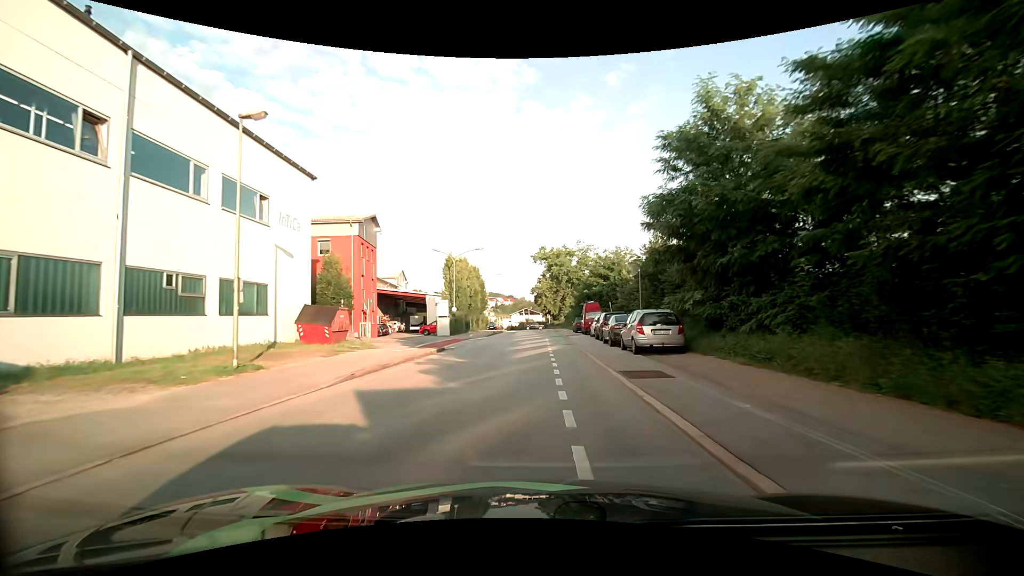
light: Day
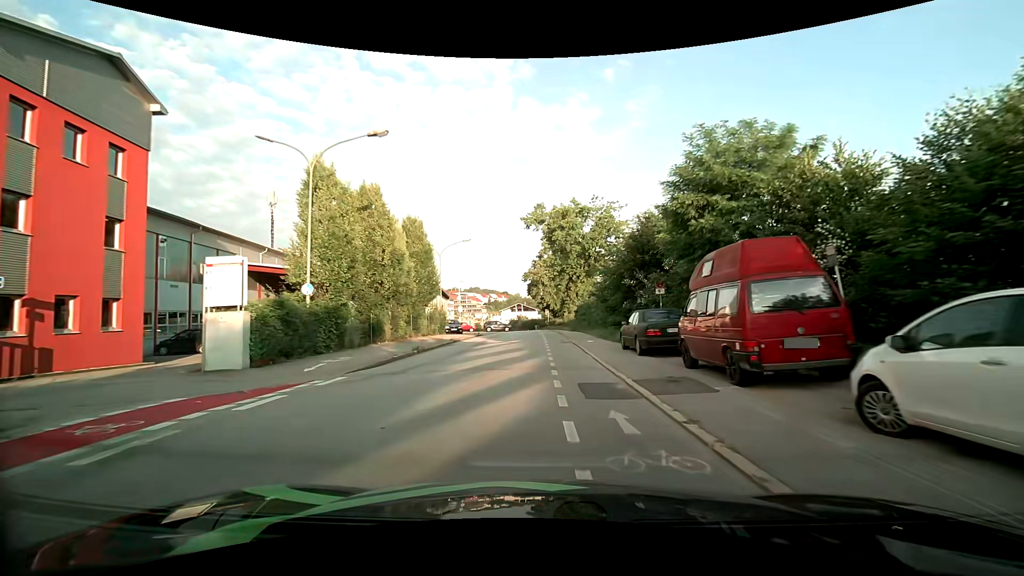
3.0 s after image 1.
(0.0, +31.4) m; 0°
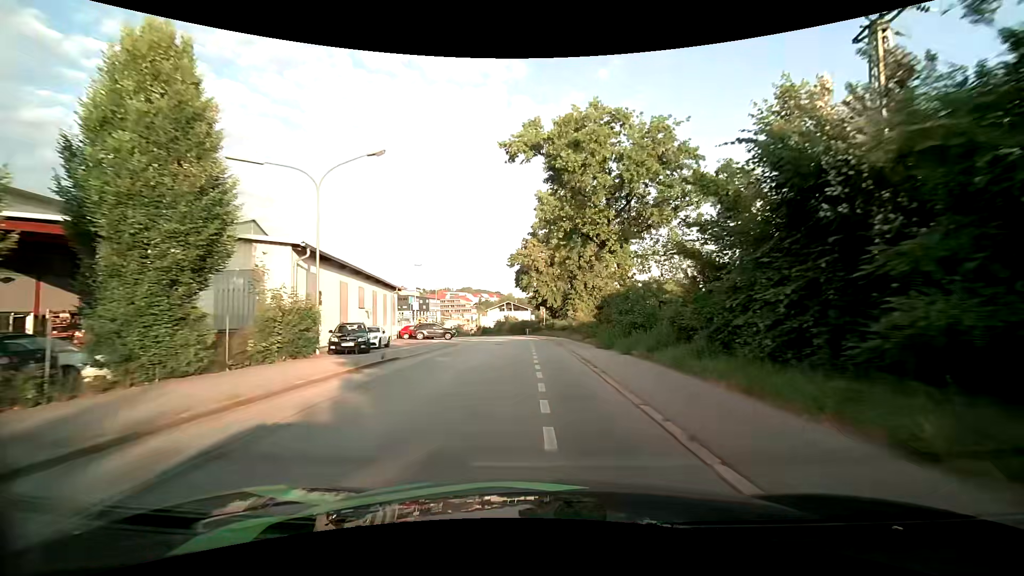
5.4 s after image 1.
(+0.4, +24.9) m; +1°
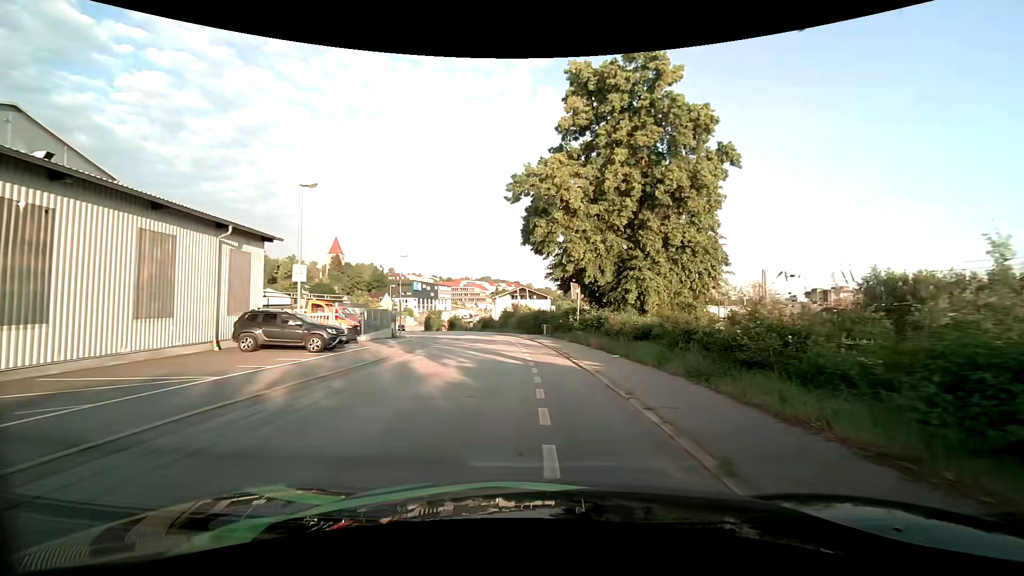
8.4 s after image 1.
(-0.4, +29.4) m; -3°
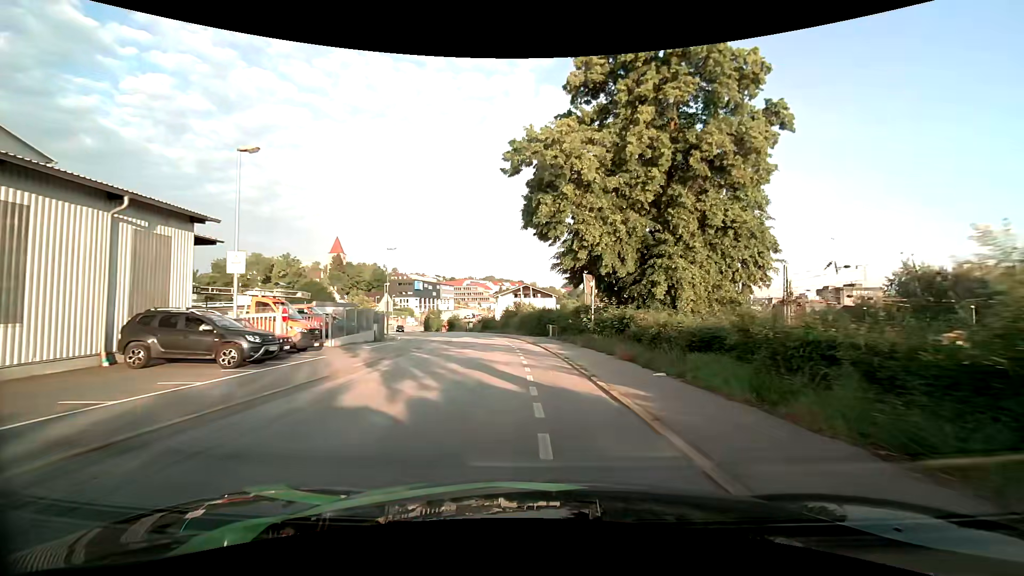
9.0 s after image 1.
(0.0, +5.5) m; +1°
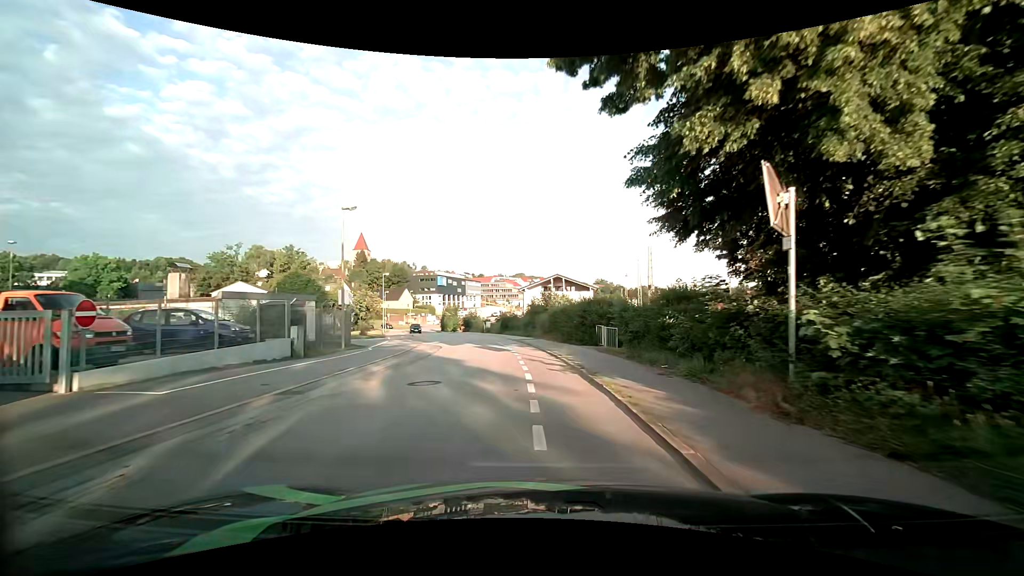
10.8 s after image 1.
(-0.5, +16.1) m; -4°
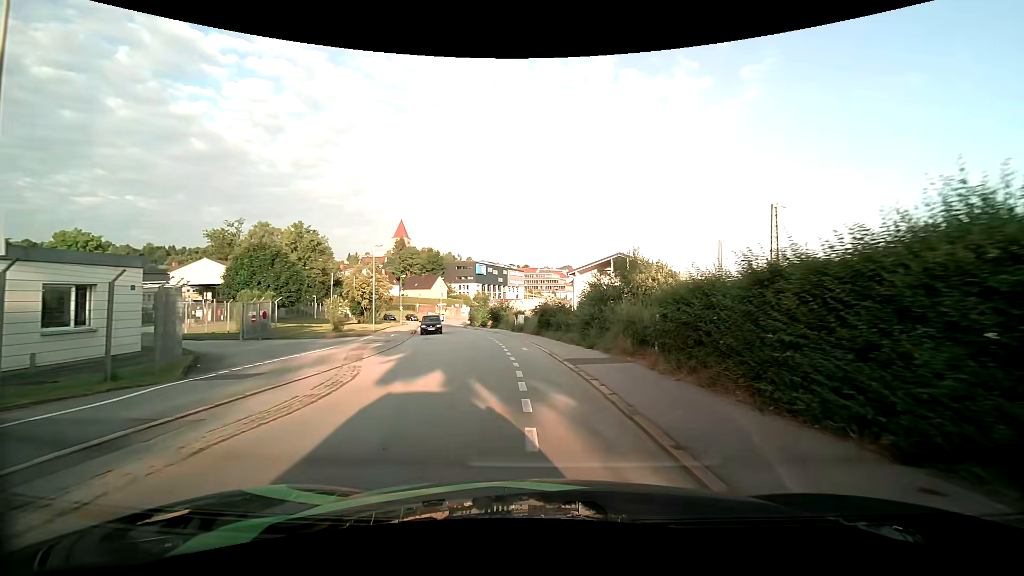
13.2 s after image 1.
(-0.6, +20.5) m; -5°
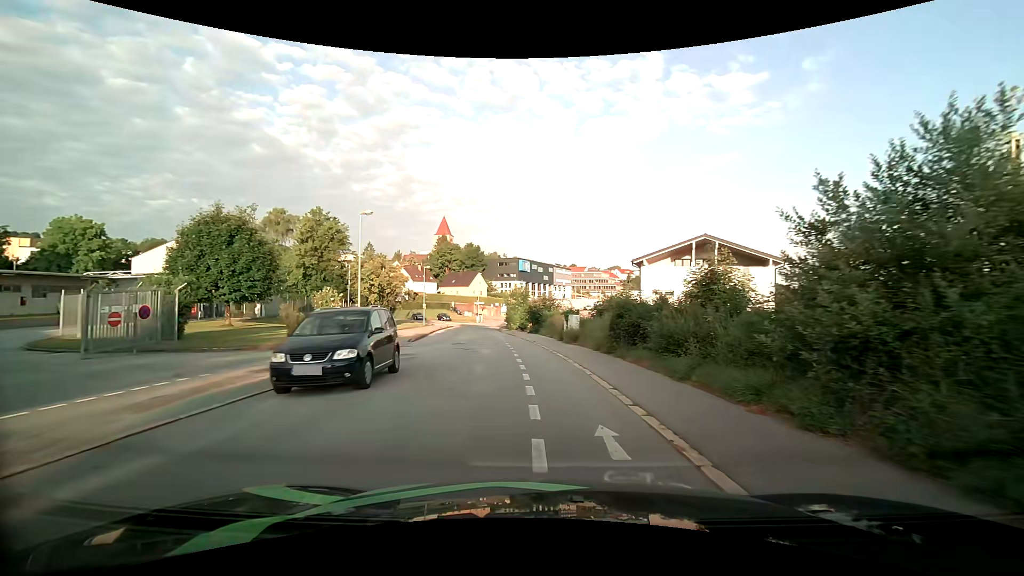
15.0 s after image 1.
(-0.6, +14.8) m; -5°
